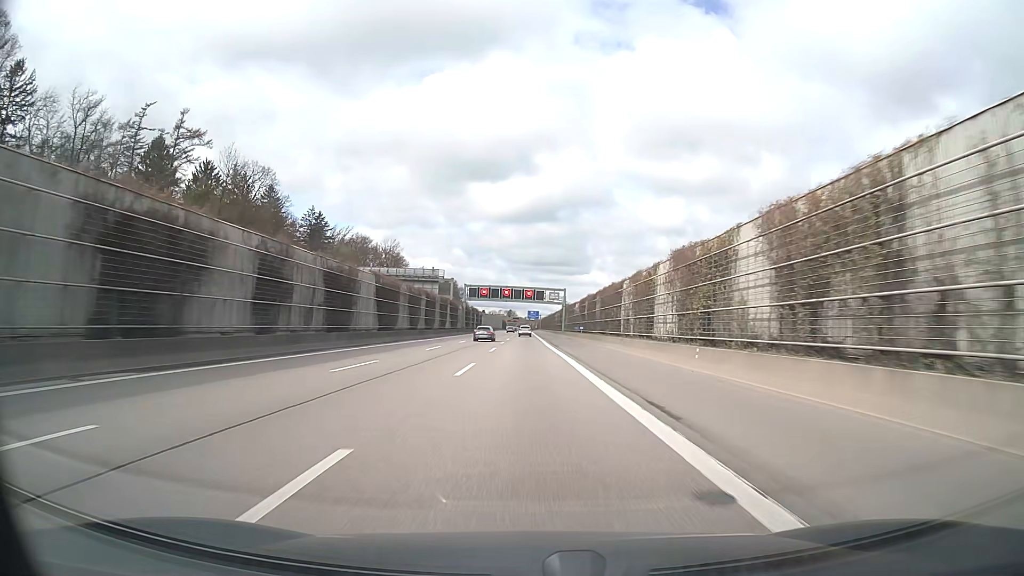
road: motorway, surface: asphalt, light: Day
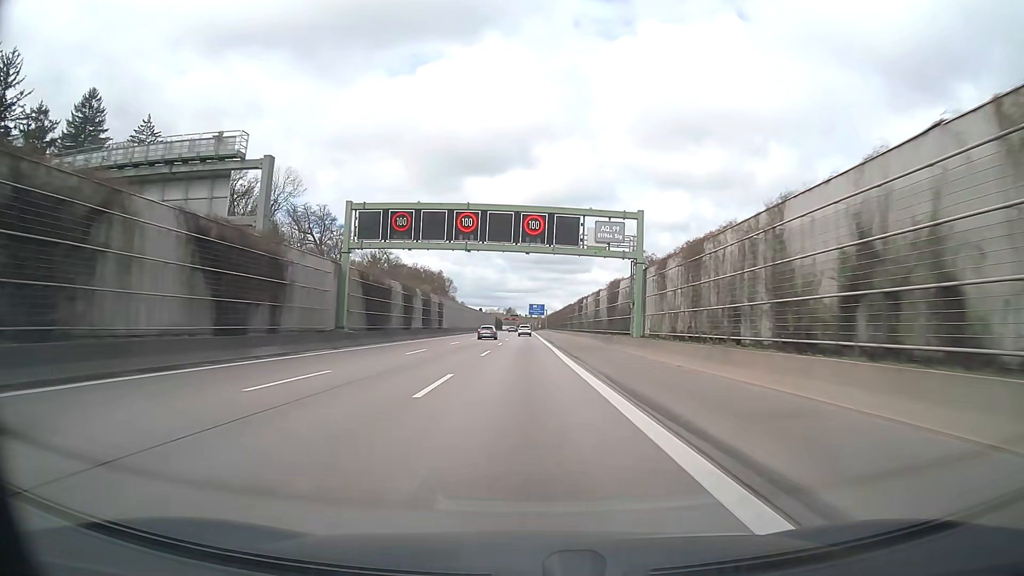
(+0.1, +79.0) m; 0°
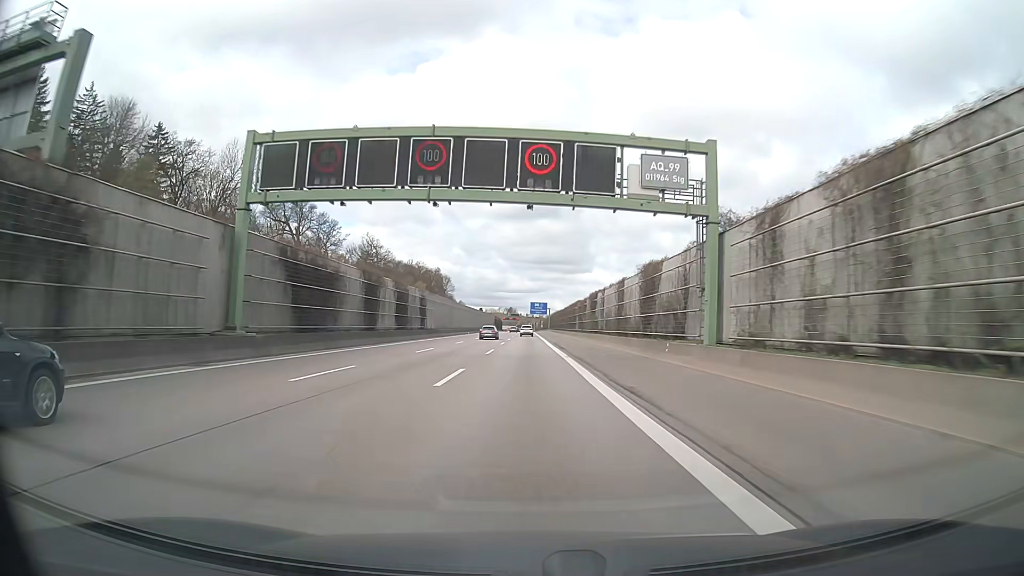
(0.0, +15.8) m; 0°
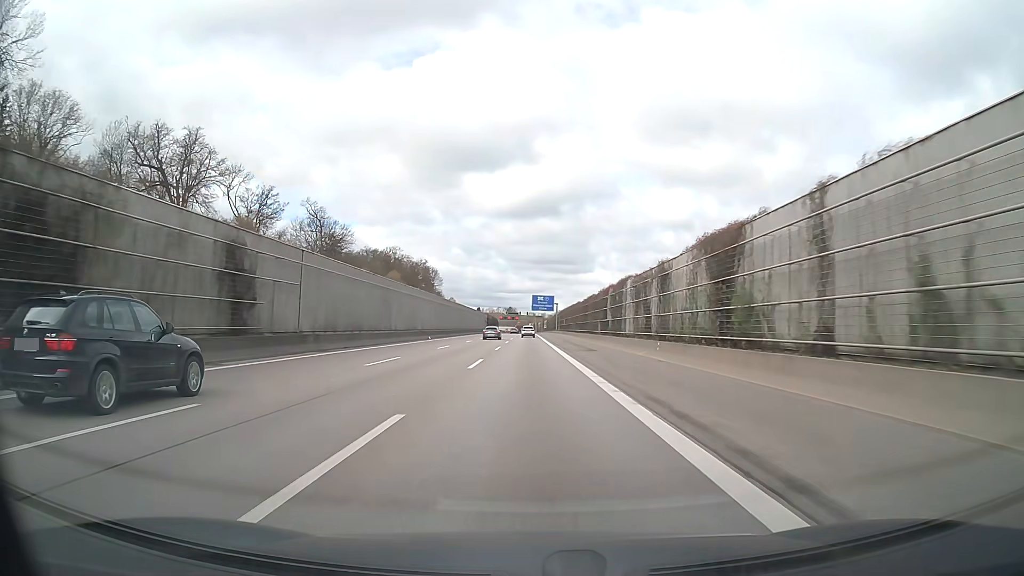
(-0.1, +47.4) m; 0°
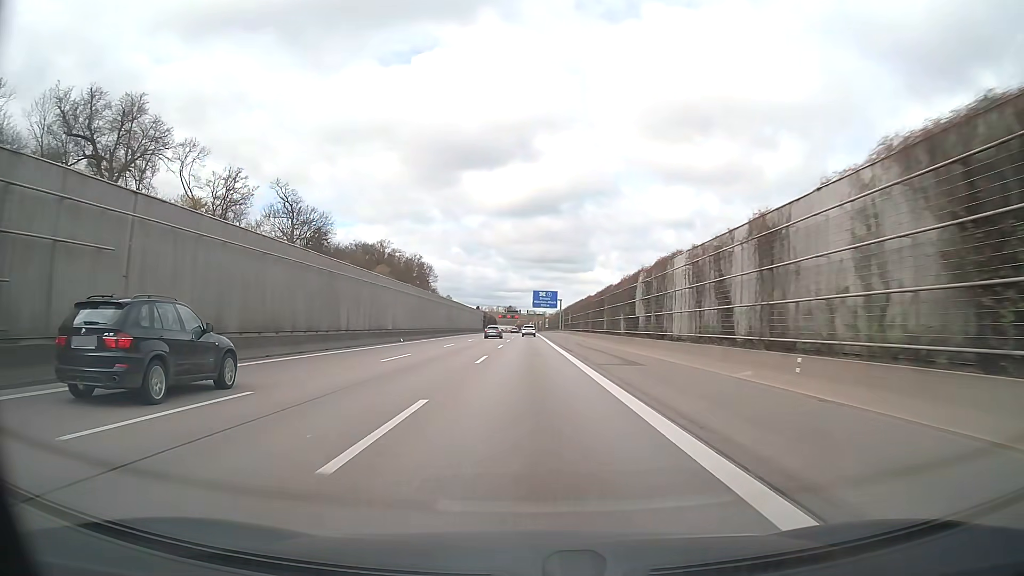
(0.0, +15.8) m; 0°
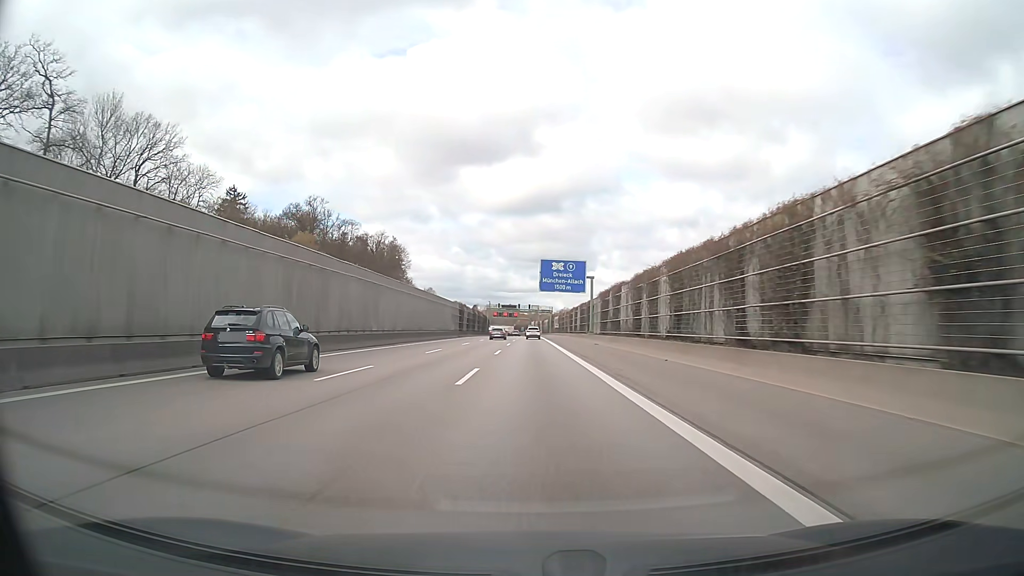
(+0.1, +63.1) m; 0°
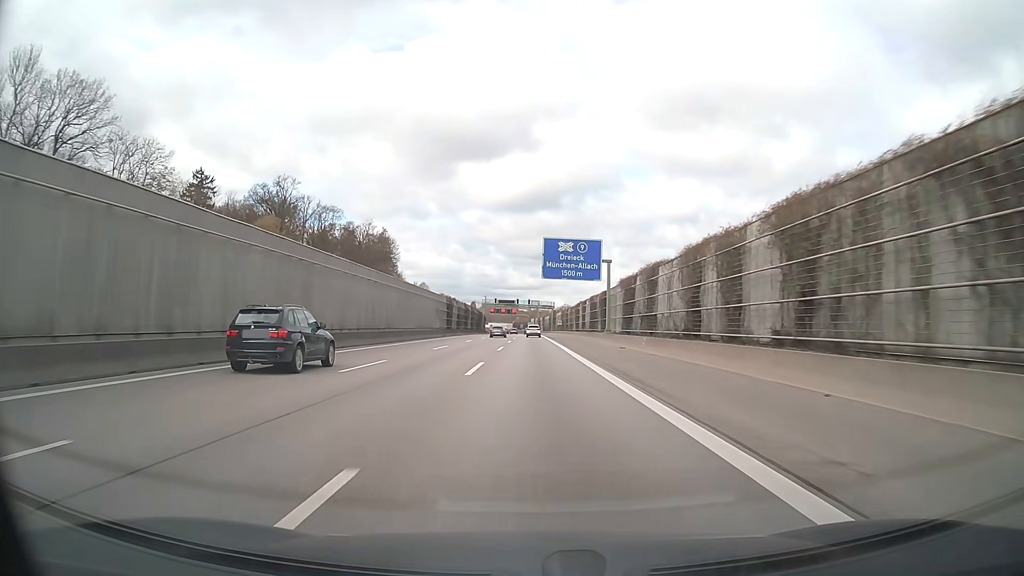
(0.0, +15.7) m; 0°
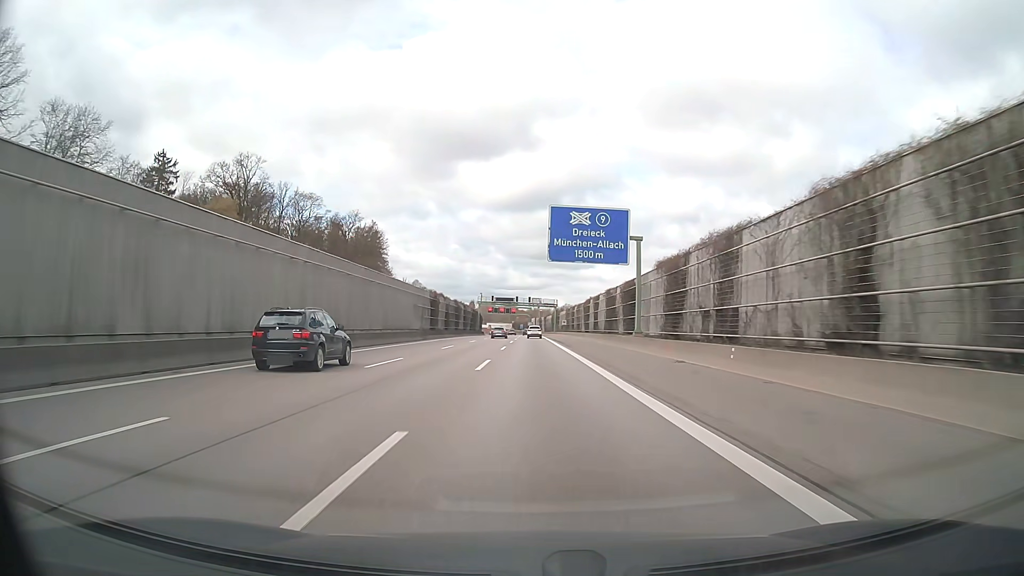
(0.0, +15.4) m; 0°
(0, +10) (0, +20) (0, +30) (0, +40) (0, +50) (0, +60) (0, +70) (0, +80) (0, +90) (0, +100) m
